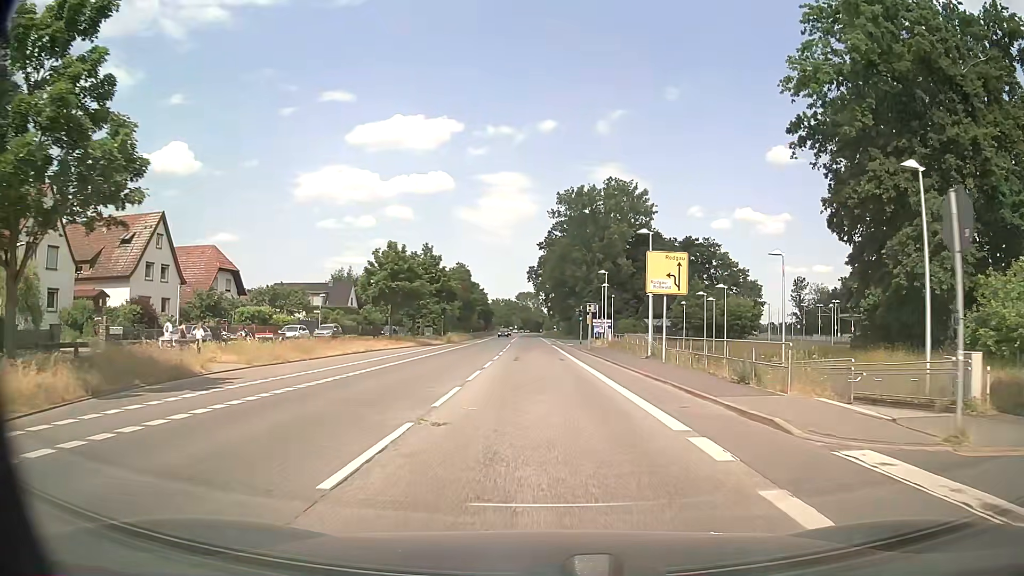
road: secondary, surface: asphalt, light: Day
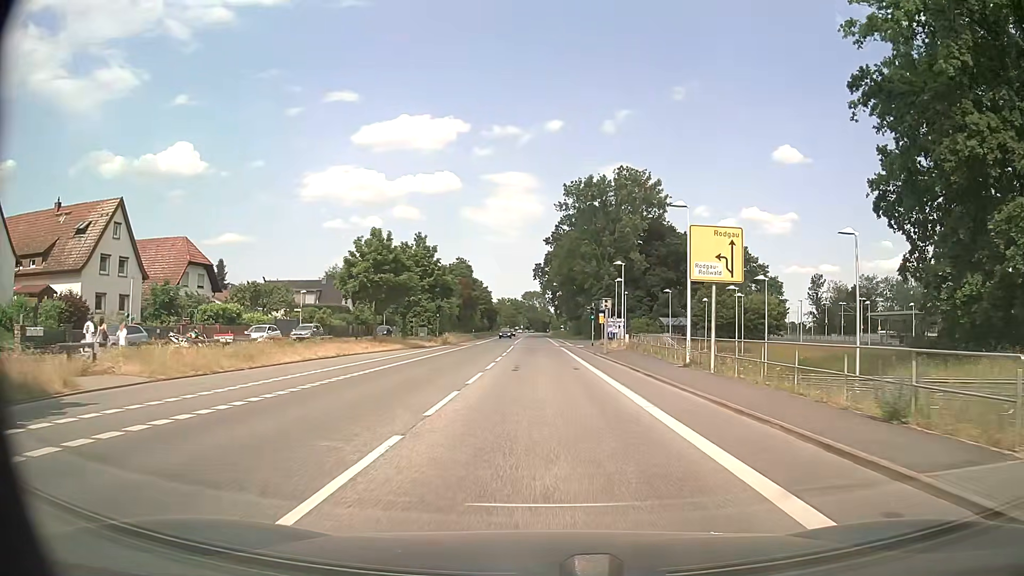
(-0.1, +7.2) m; -1°
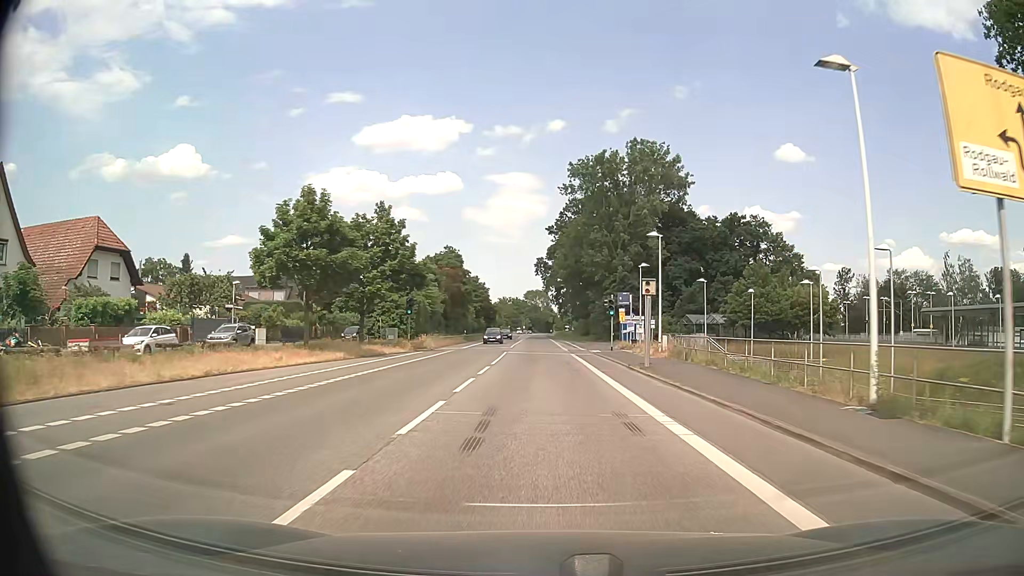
(0.0, +14.4) m; 0°
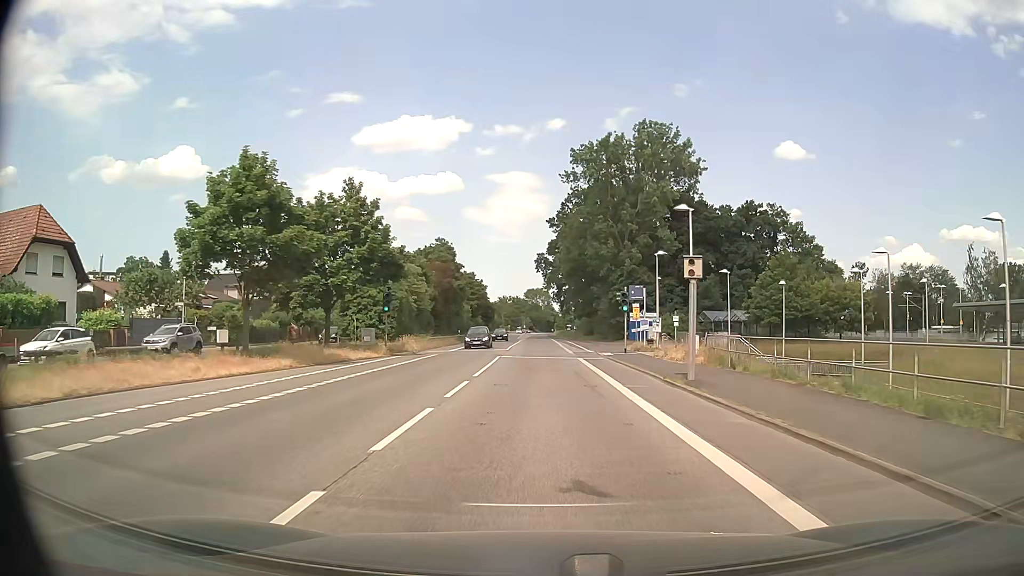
(0.0, +7.1) m; 0°
